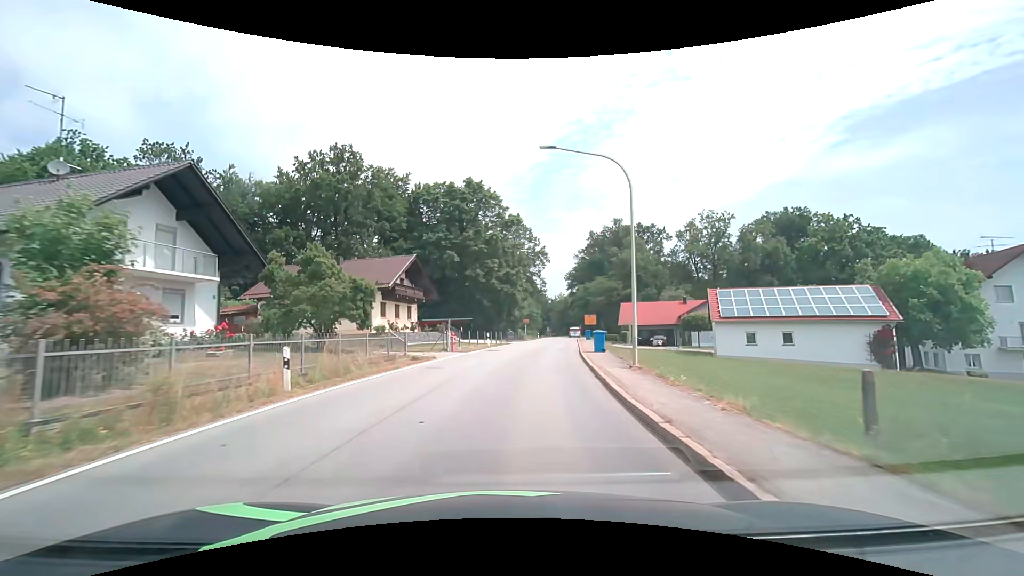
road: secondary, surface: asphalt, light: Day
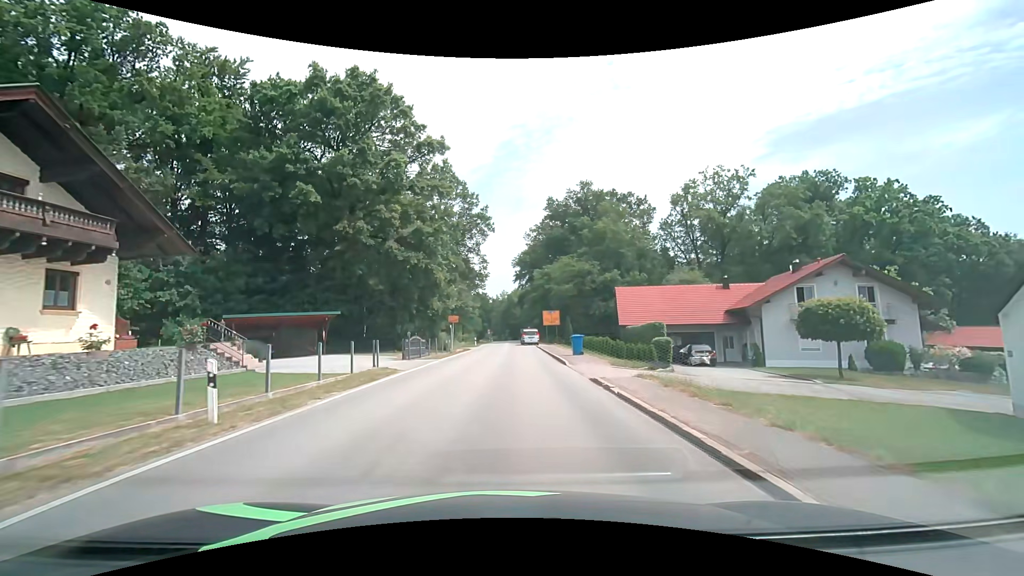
(+2.0, +30.9) m; +7°
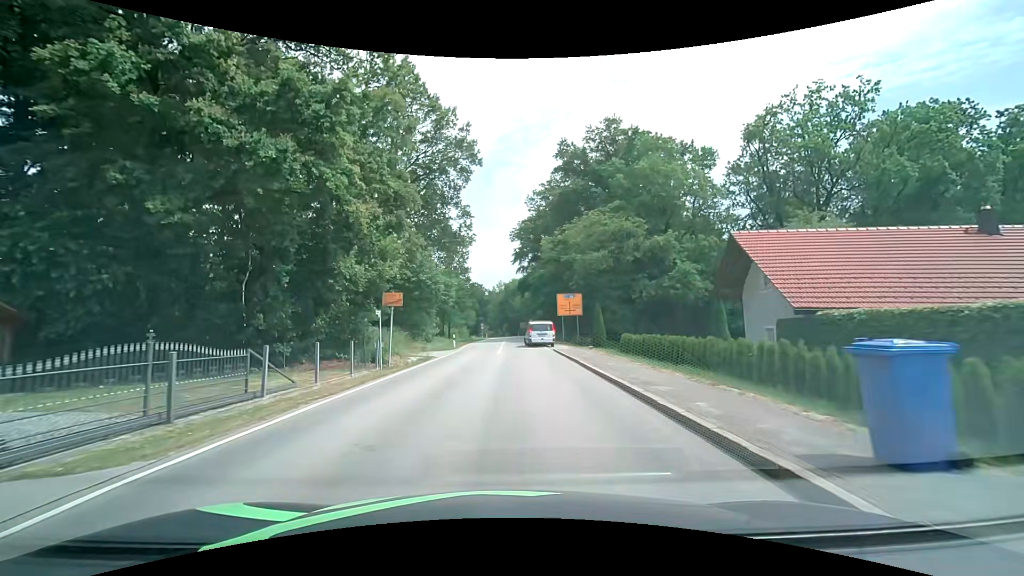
(+0.2, +22.5) m; 0°
(0, +10) (0, +20) (-1, +30) (-2, +40) (-1, +50) (0, +60) (+1, +70) (+1, +80) (+1, +90) (+1, +100) m
